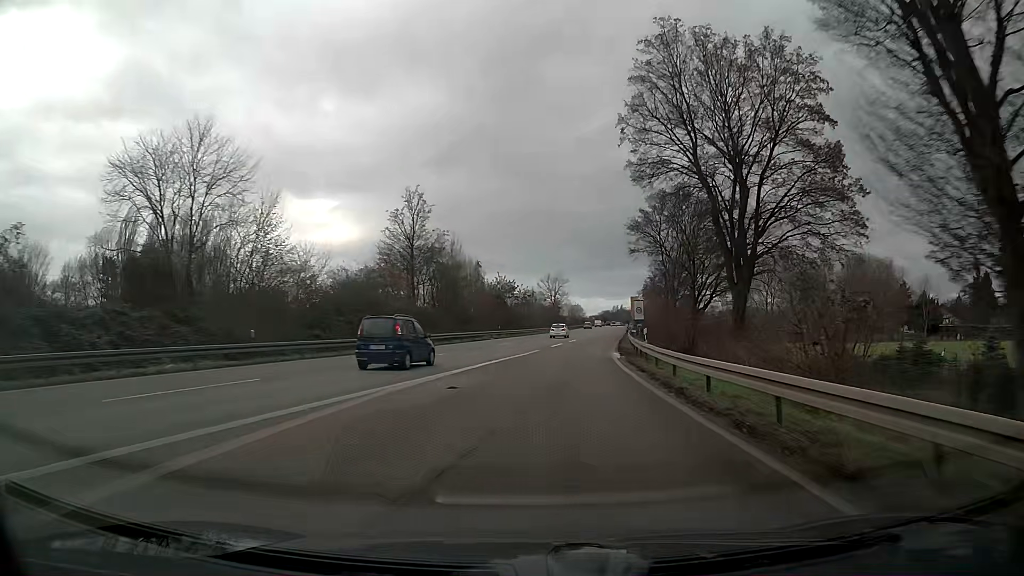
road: trunk_link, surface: asphalt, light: Day
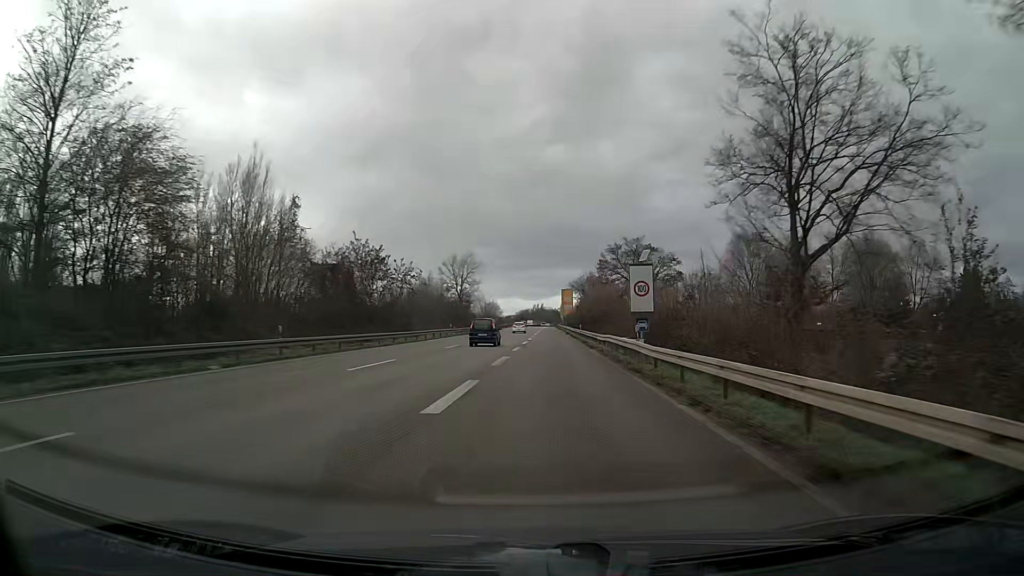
(+3.0, +45.7) m; +6°
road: trunk
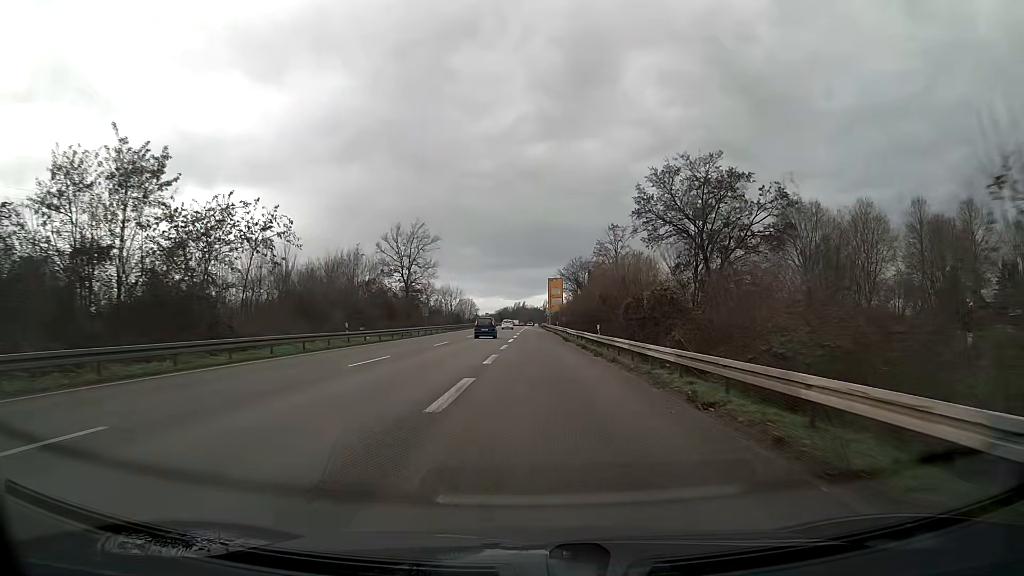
(+0.5, +36.3) m; +1°
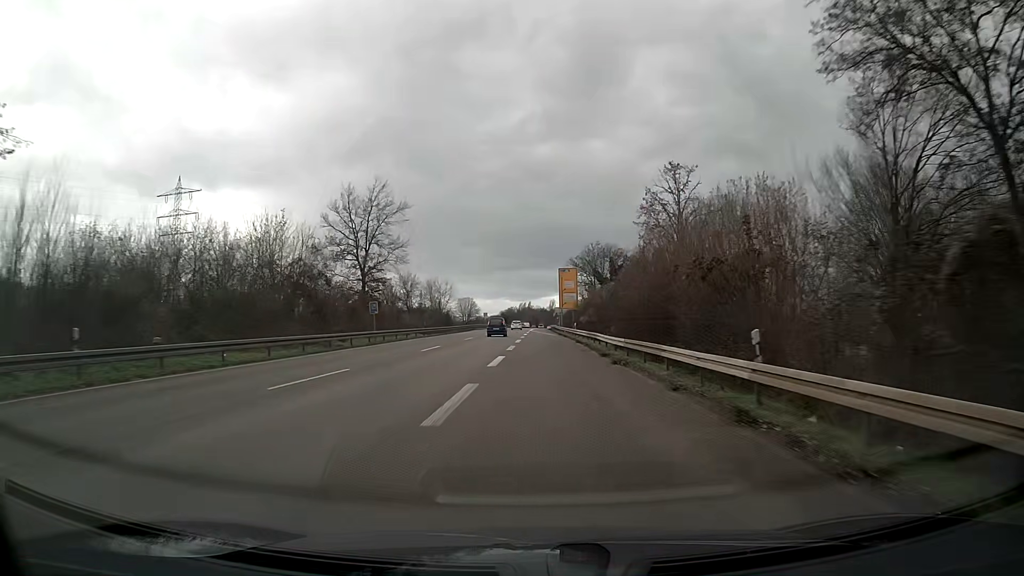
(-0.1, +25.4) m; -1°
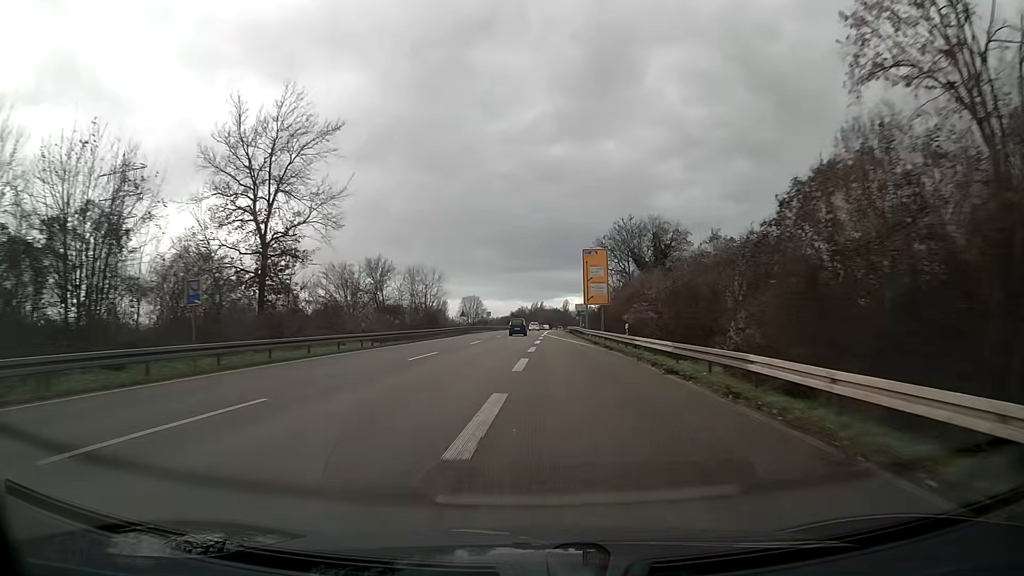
(-0.2, +26.4) m; -1°
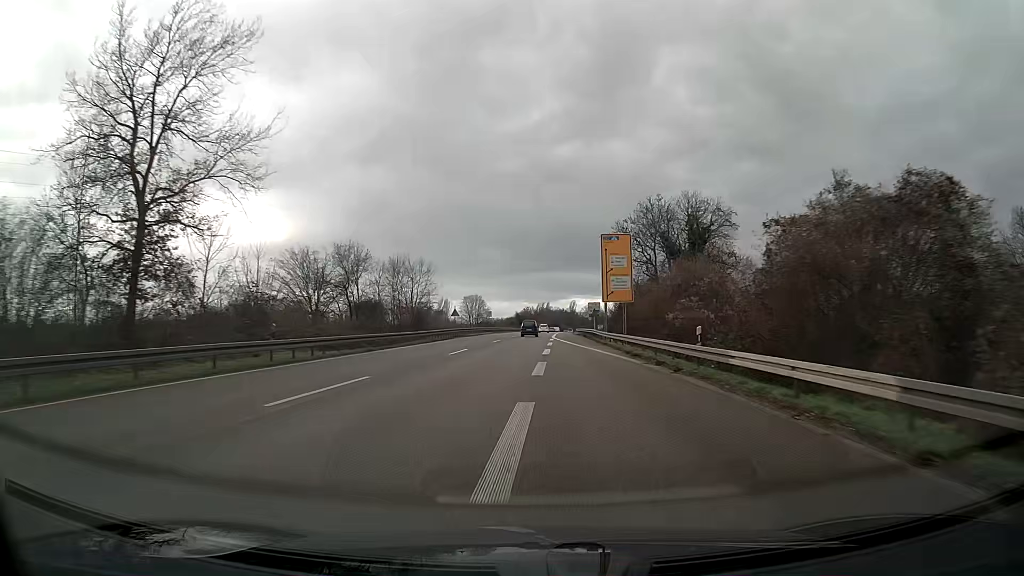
(0.0, +13.5) m; 0°
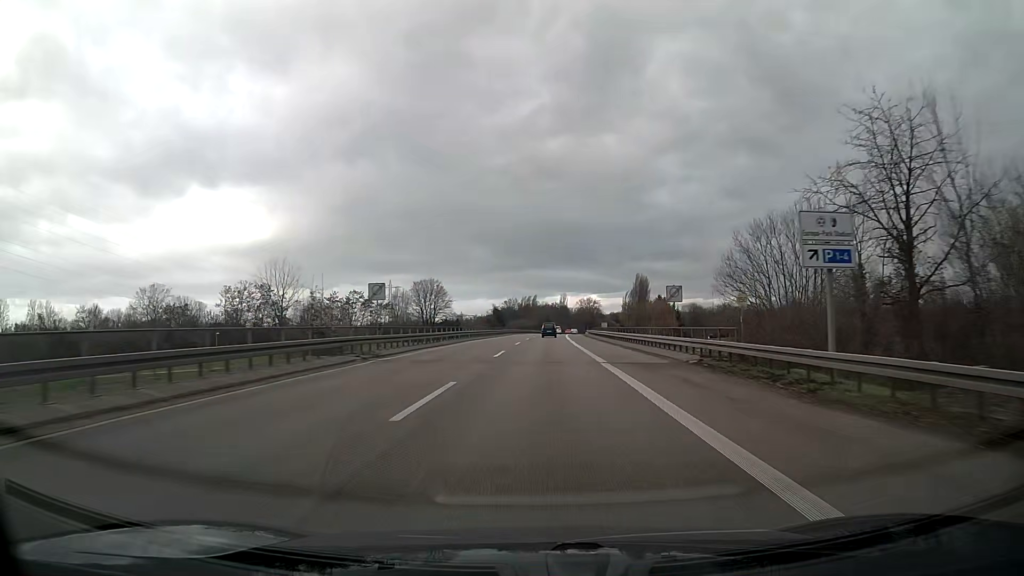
(+0.5, +70.6) m; +2°
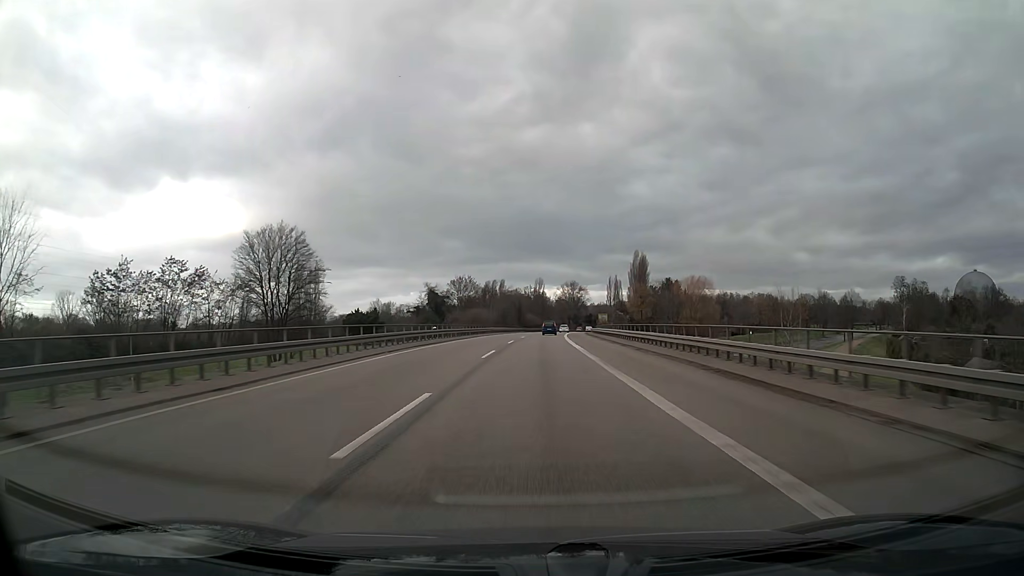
(+1.6, +74.6) m; +2°
(0, +10) (0, +20) (0, +30) (0, +40) (+1, +50) (+1, +60) (+2, +70) (+2, +80) (+3, +90) (+3, +100) m
